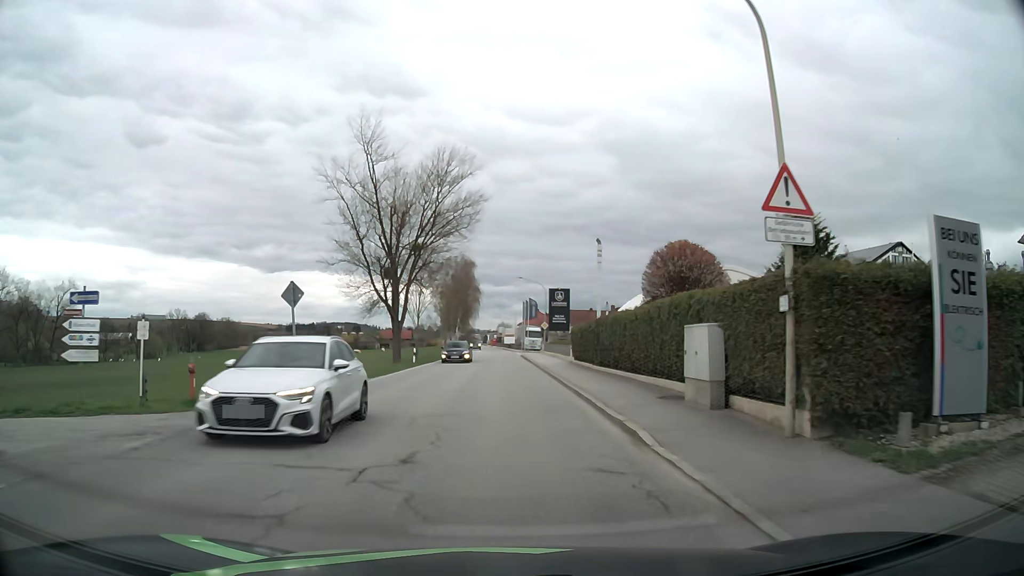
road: secondary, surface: asphalt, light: Day
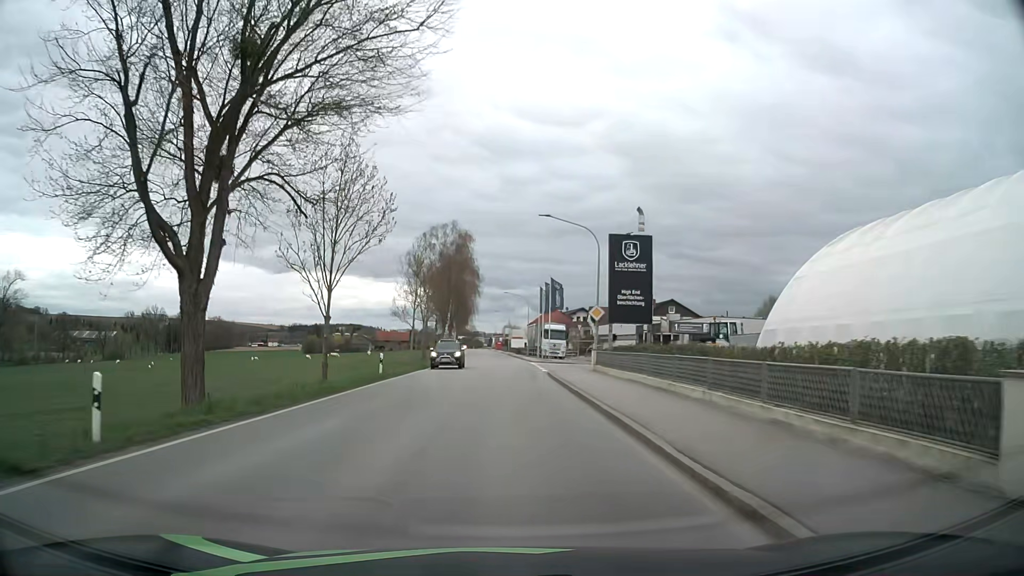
(-0.1, +34.2) m; 0°
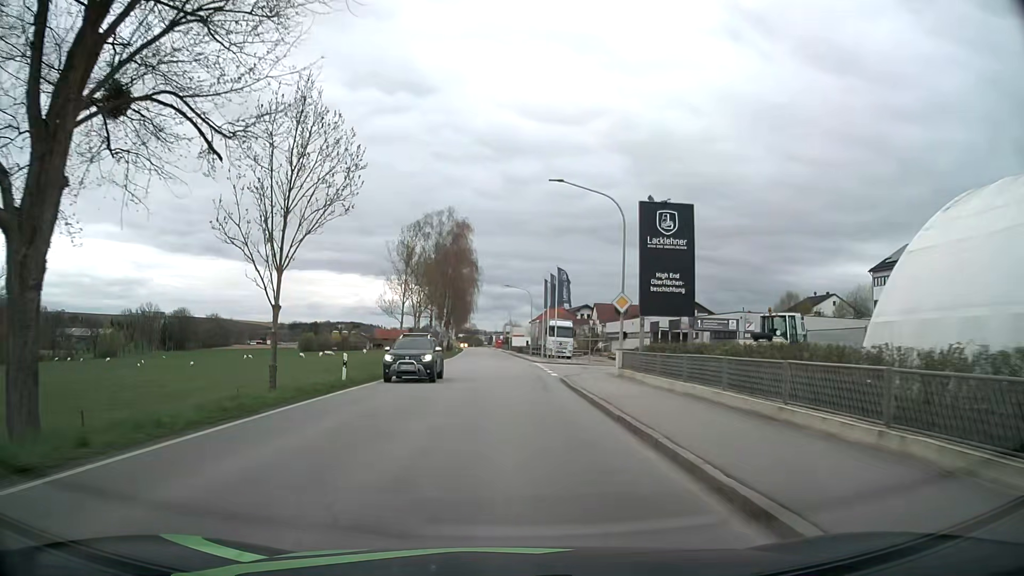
(0.0, +6.9) m; 0°
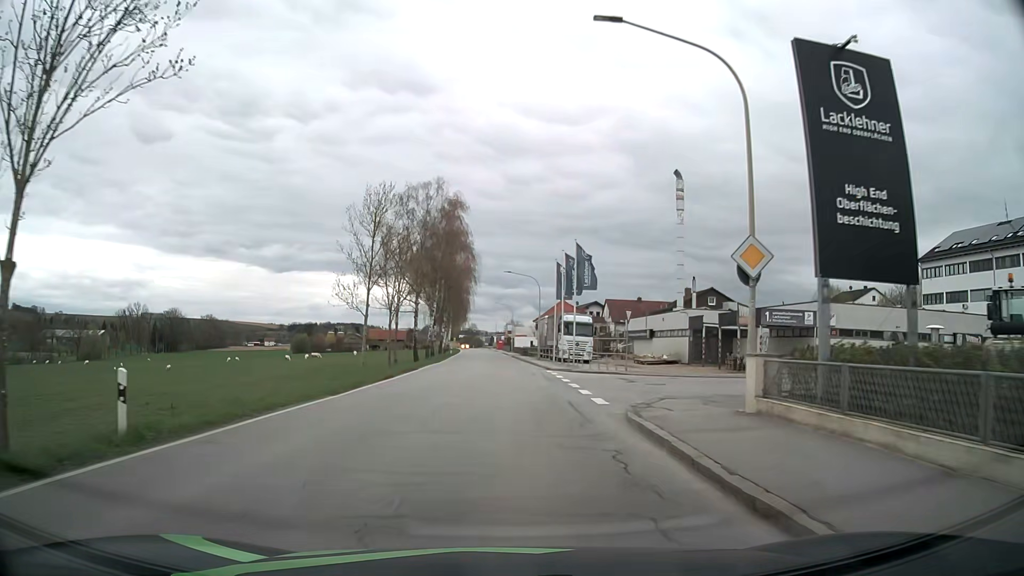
(0.0, +13.9) m; 0°
(0, +10) (0, +20) (0, +30) (0, +40) (0, +50) (-1, +60) (-1, +70) (-1, +80) (-2, +90) (-2, +100) m
